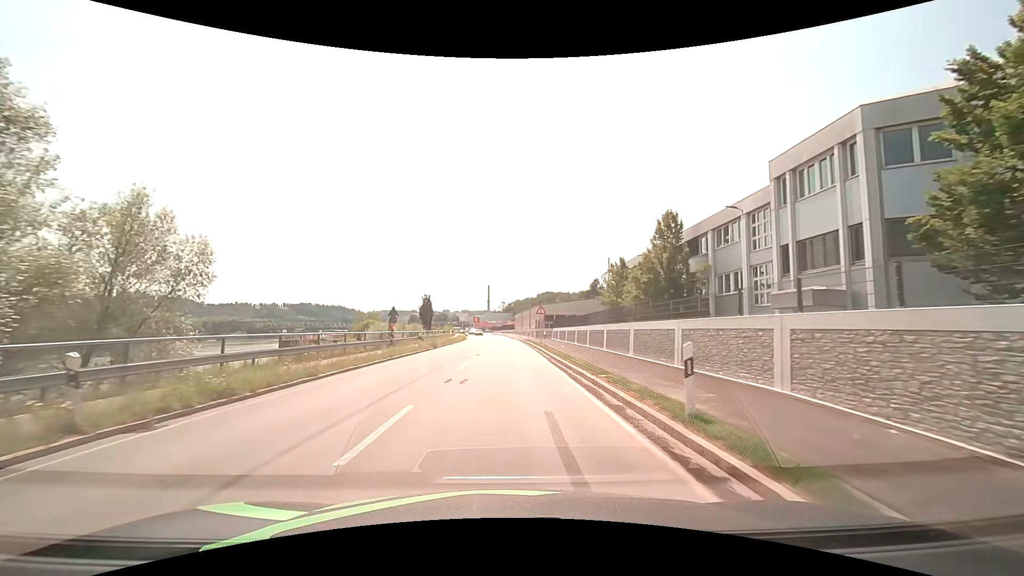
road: primary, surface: asphalt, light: Day
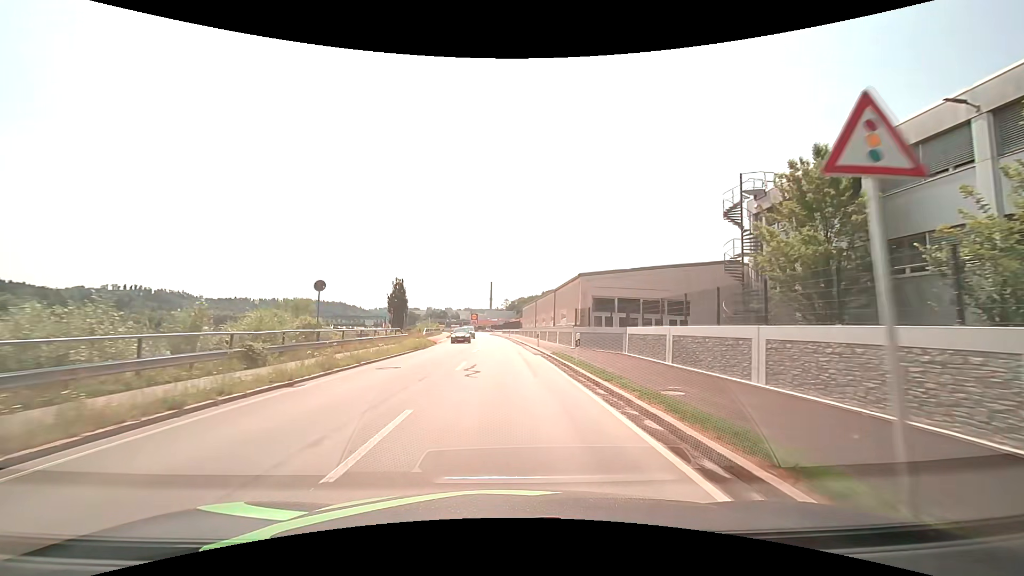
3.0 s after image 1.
(-0.2, +36.2) m; 0°
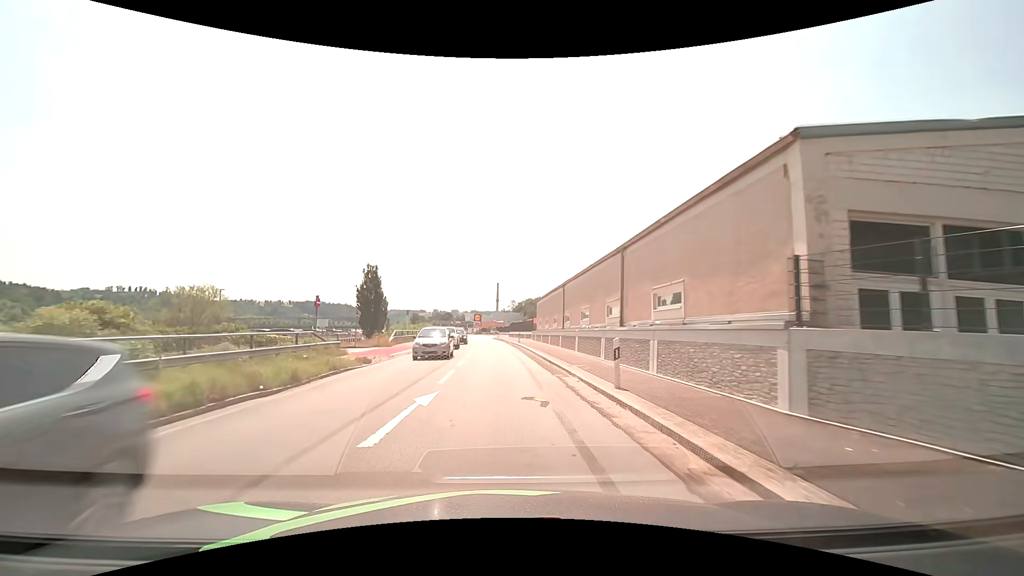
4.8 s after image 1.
(-0.1, +22.4) m; -1°
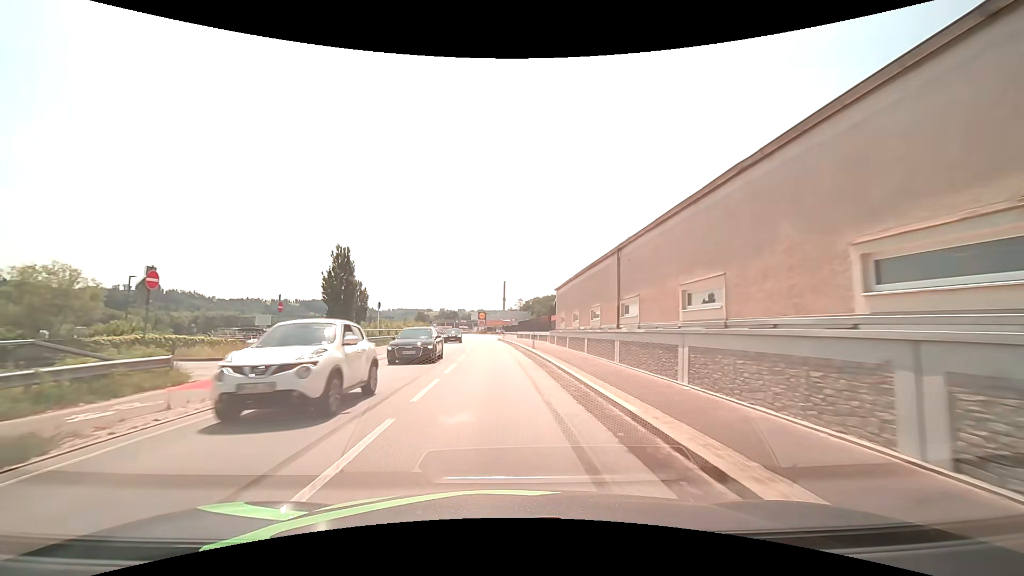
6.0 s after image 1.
(0.0, +15.0) m; -1°
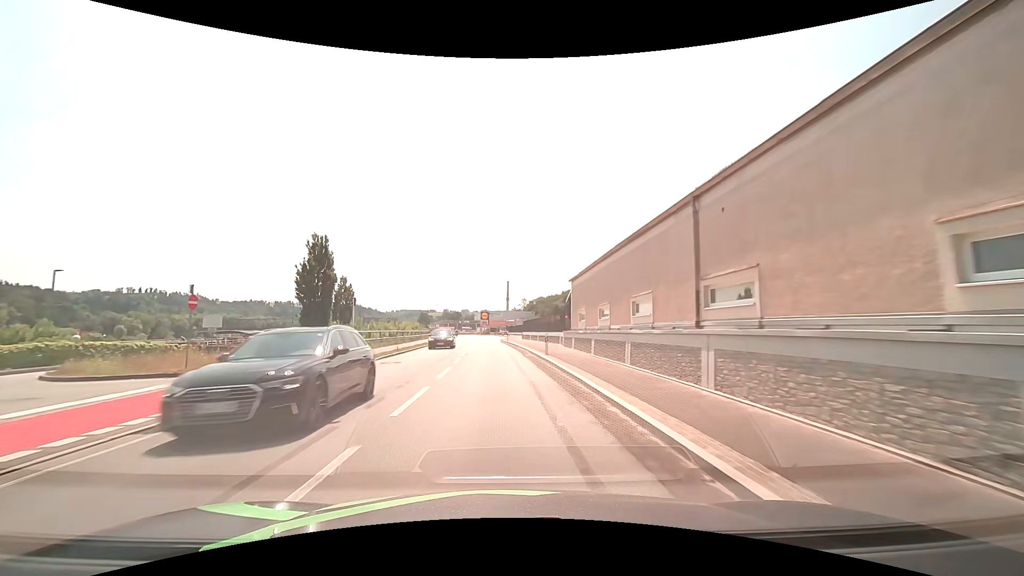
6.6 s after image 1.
(0.0, +7.5) m; 0°
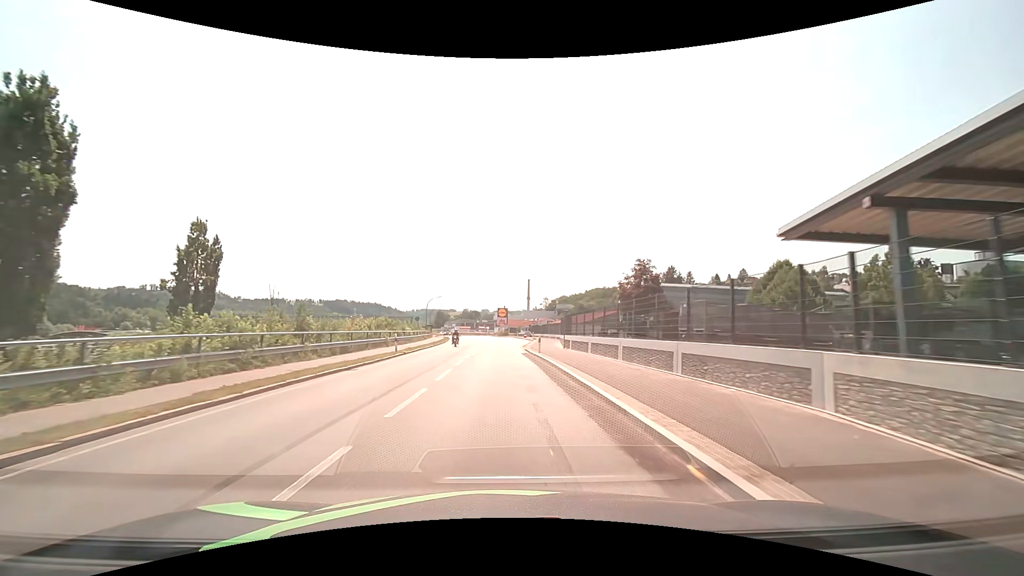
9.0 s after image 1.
(-0.7, +30.3) m; -3°
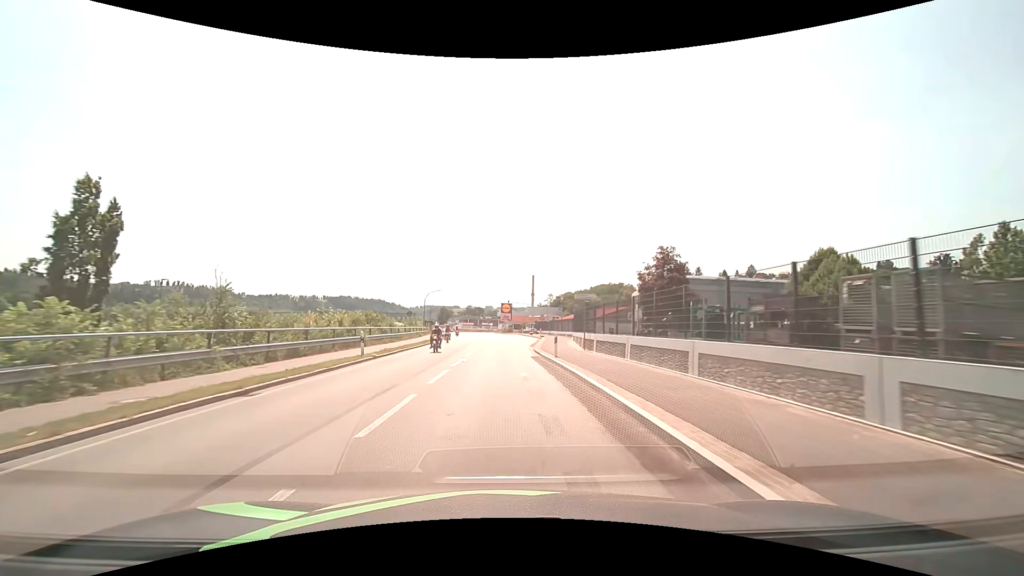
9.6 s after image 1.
(0.0, +7.6) m; 0°
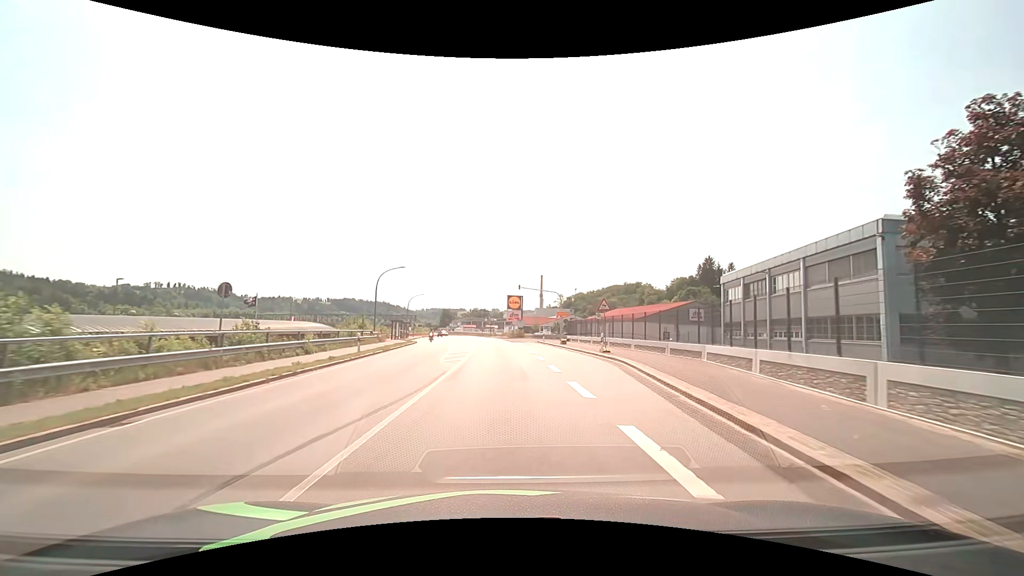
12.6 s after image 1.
(-0.3, +38.3) m; -1°
(0, +10) (0, +20) (0, +30) (-1, +40) (-1, +50) (-2, +60) (-3, +70) (-4, +80) (-5, +90) (-6, +100) m
